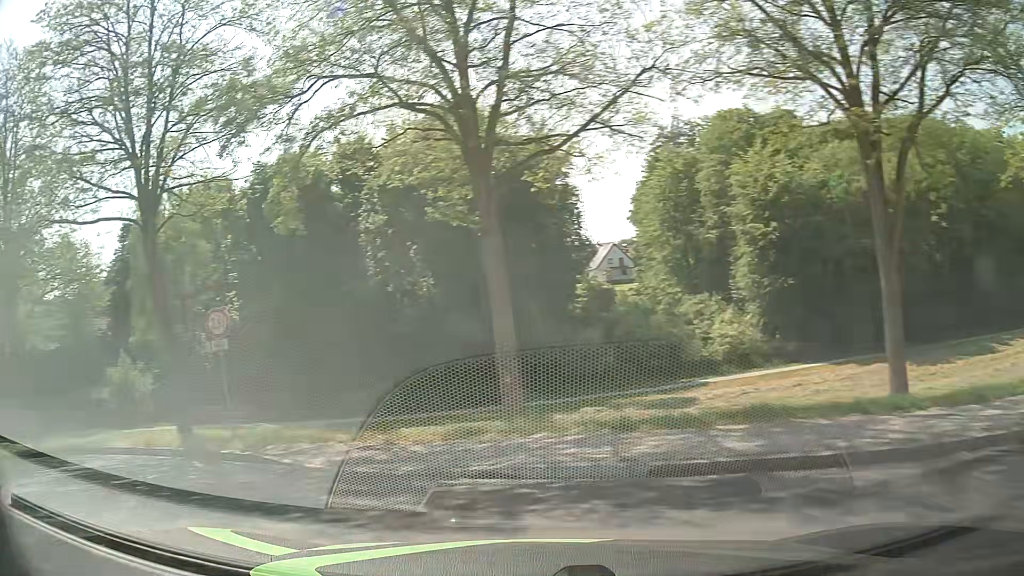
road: unclassified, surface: asphalt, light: Day
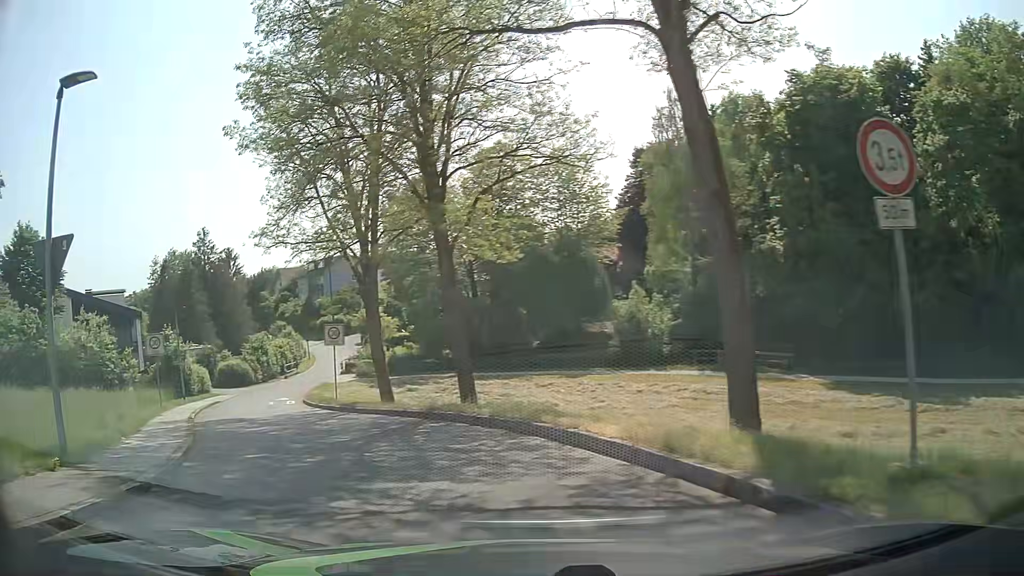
(-3.6, +7.9) m; -45°
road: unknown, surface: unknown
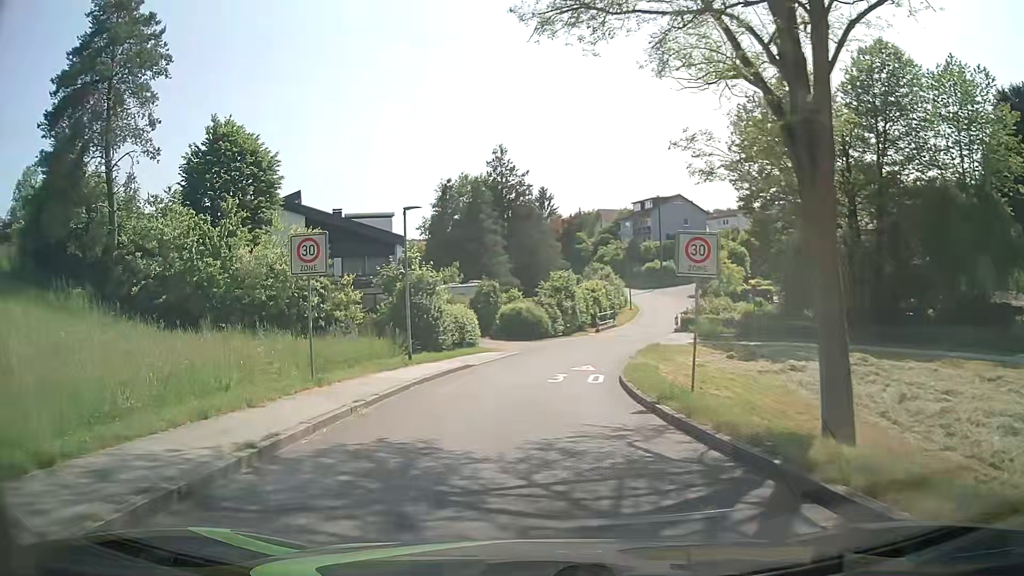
(-4.1, +14.8) m; -25°
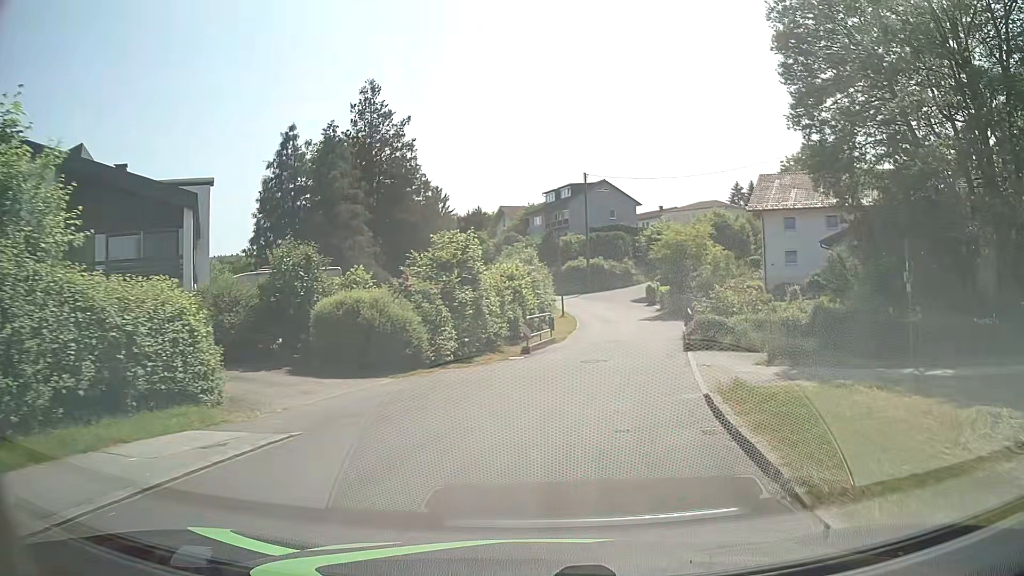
(+0.6, +21.7) m; +8°
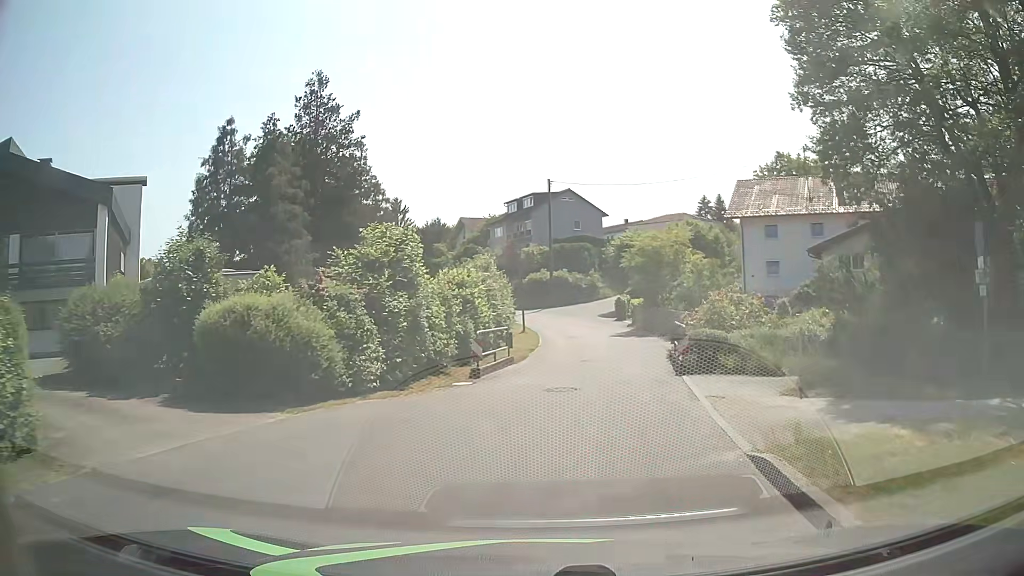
(+0.2, +4.3) m; +4°
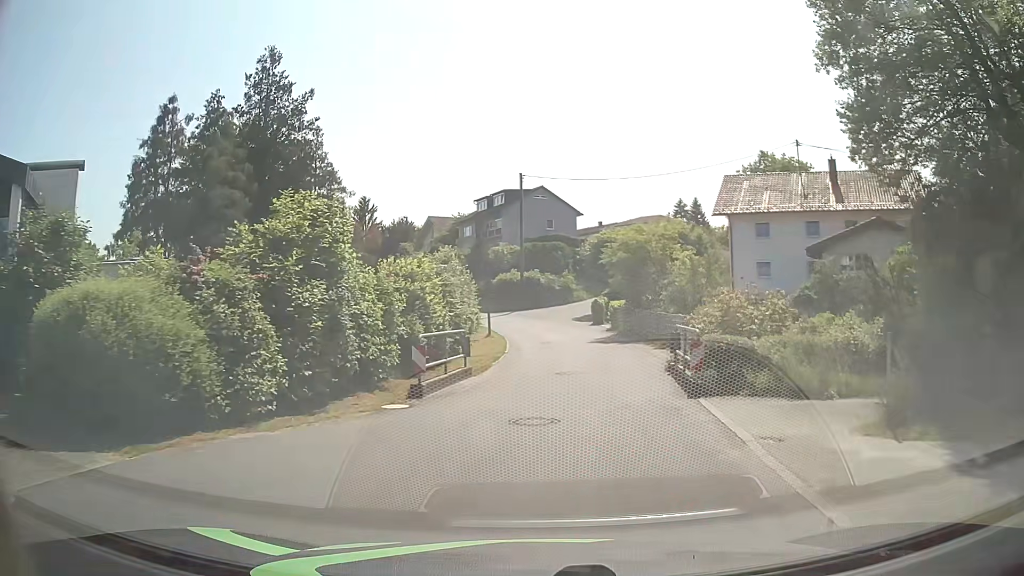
(+0.1, +4.3) m; +2°
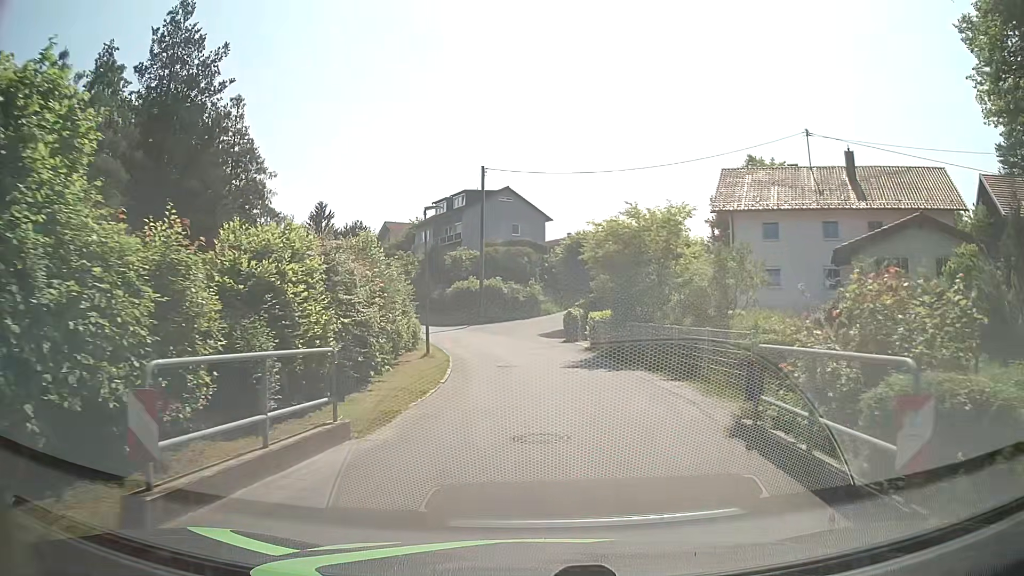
(+0.2, +8.2) m; +4°
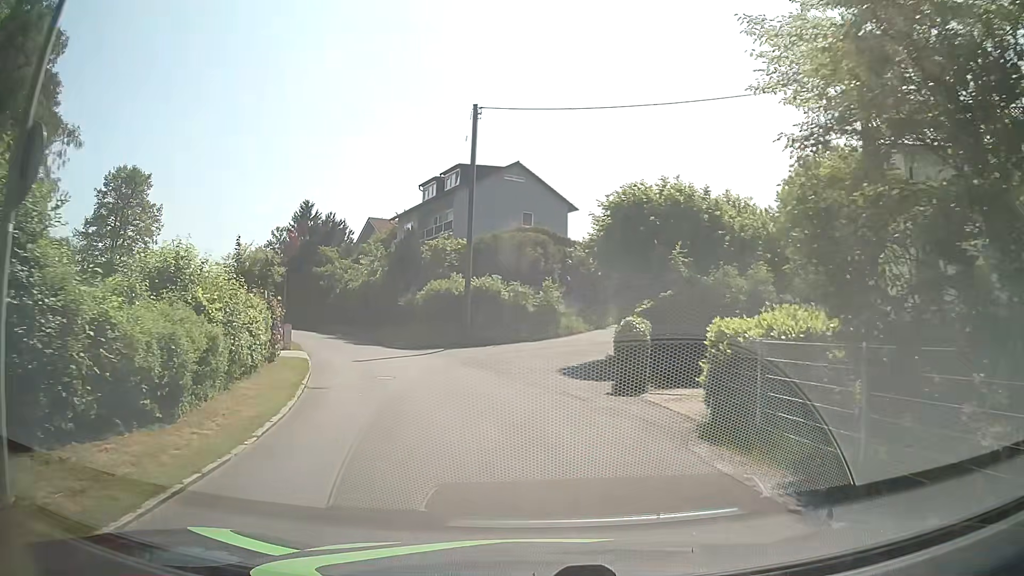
(-0.1, +19.0) m; -2°
